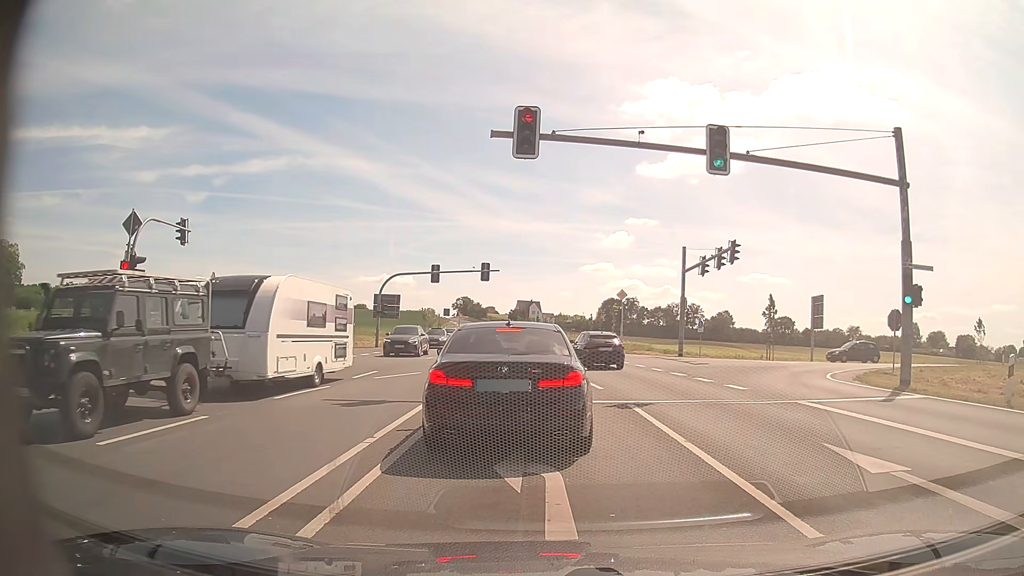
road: primary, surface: asphalt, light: Day
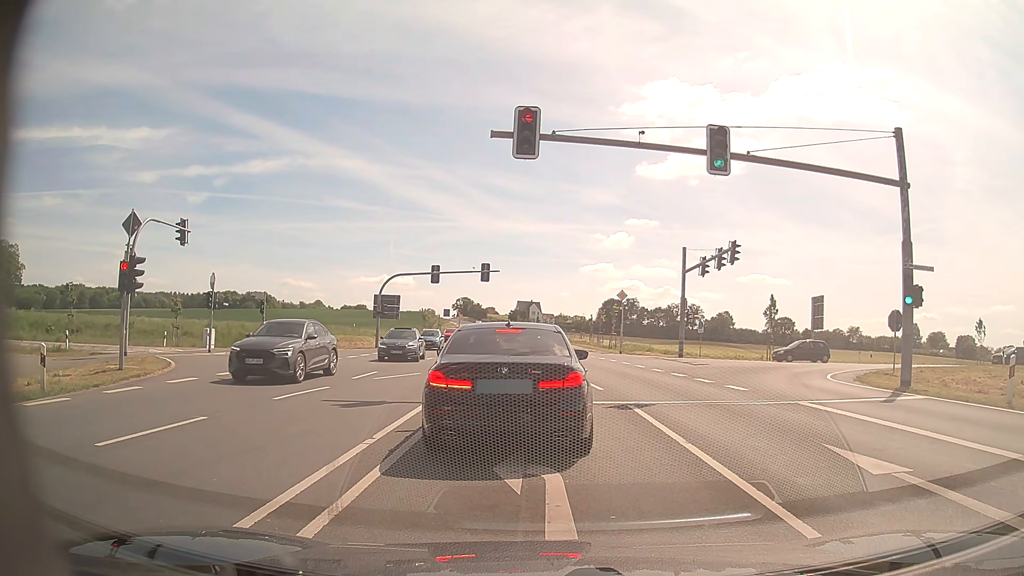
(0.0, +0.1) m; 0°
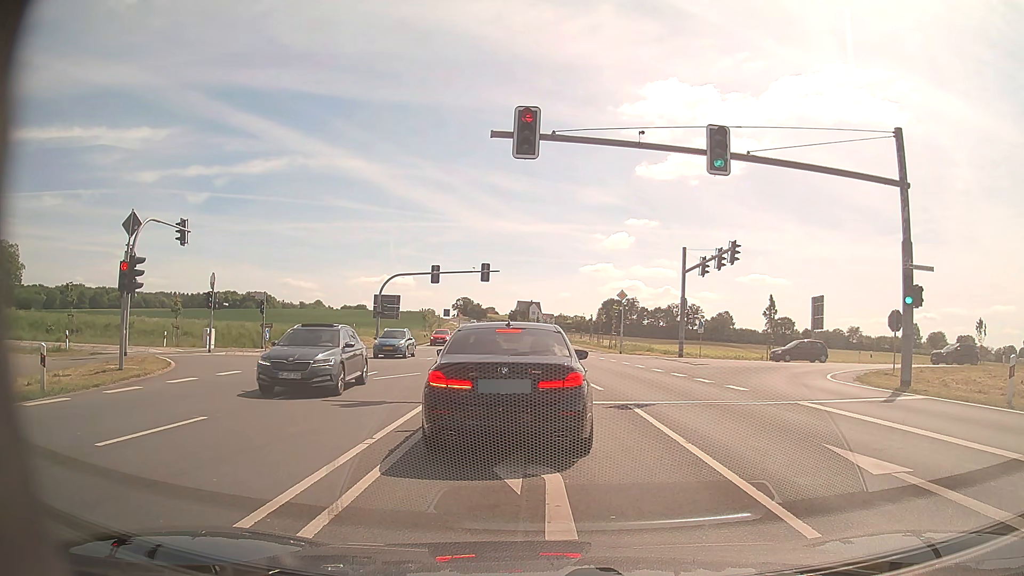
(0.0, 0.0) m; 0°
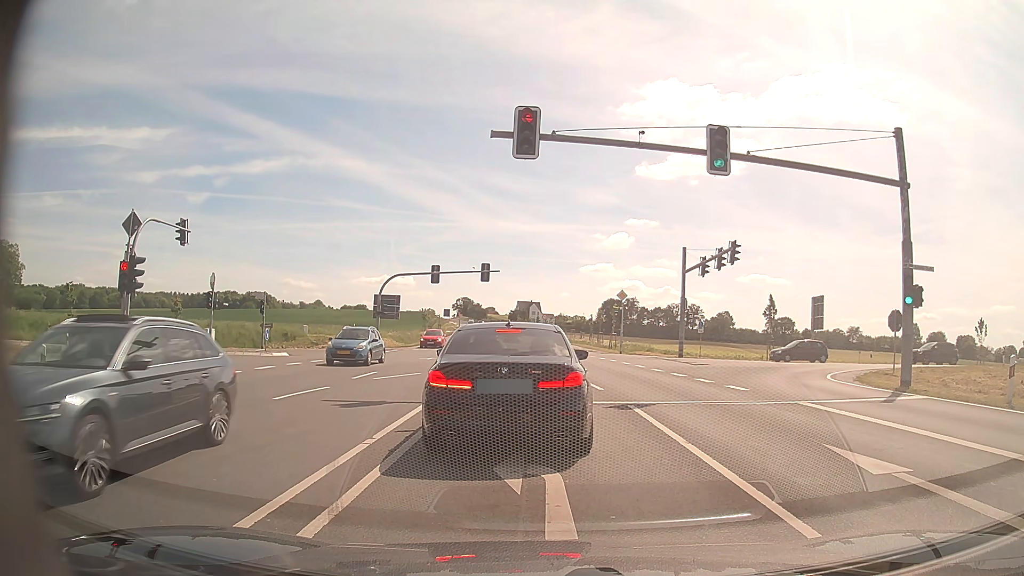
(0.0, 0.0) m; 0°
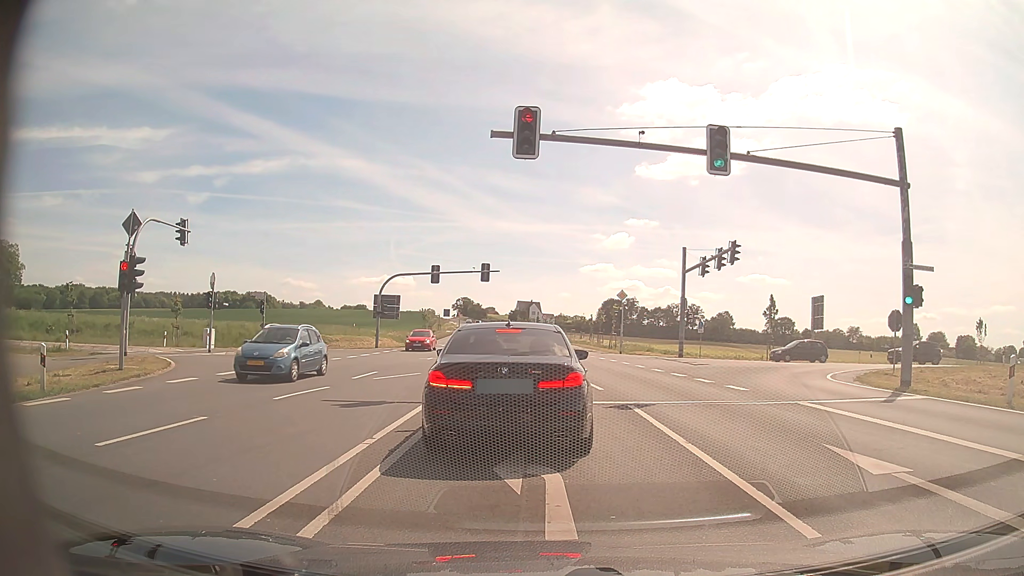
(0.0, 0.0) m; 0°
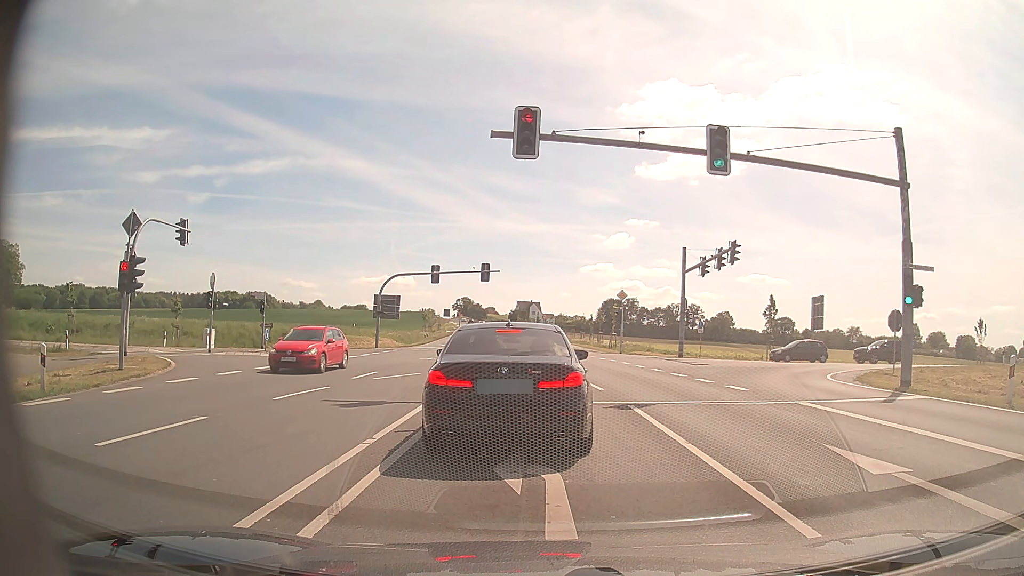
(0.0, 0.0) m; 0°
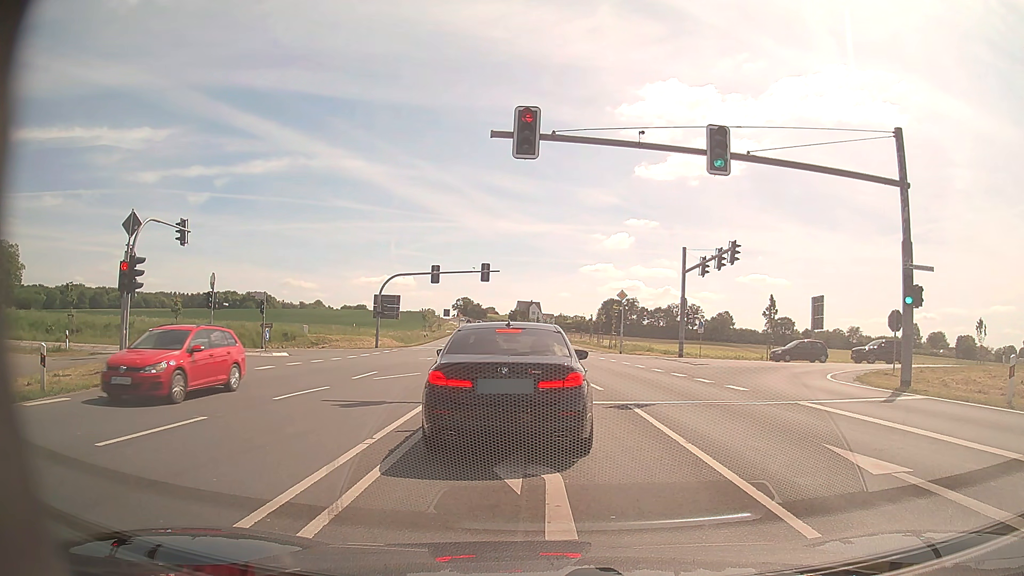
(0.0, 0.0) m; 0°
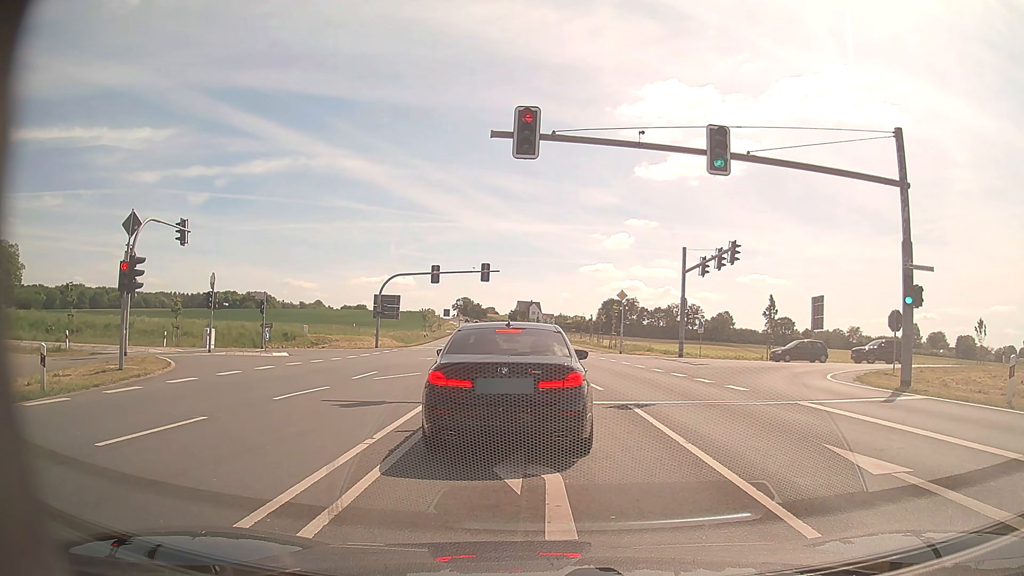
(0.0, 0.0) m; 0°
